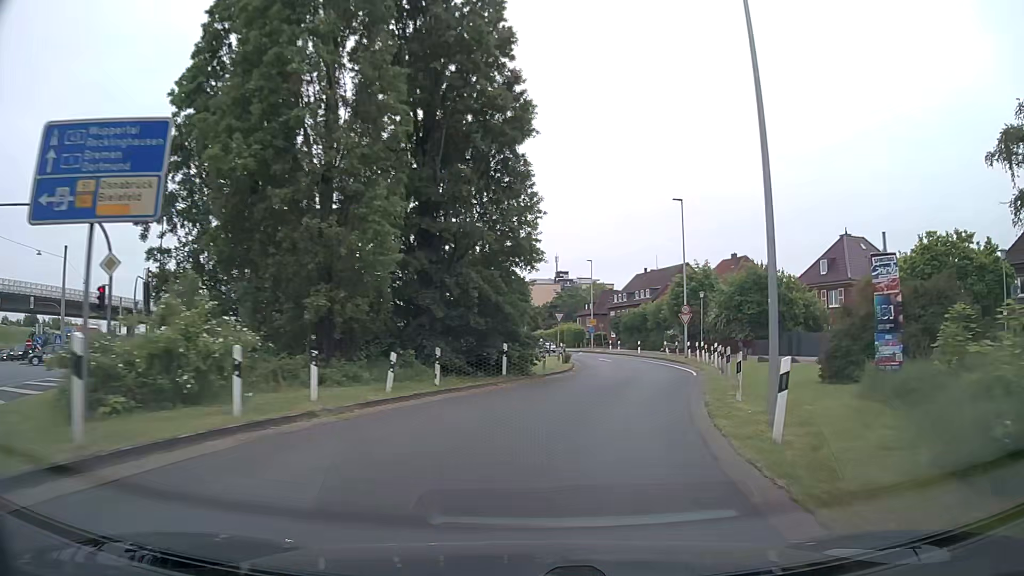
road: secondary_link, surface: asphalt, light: Day
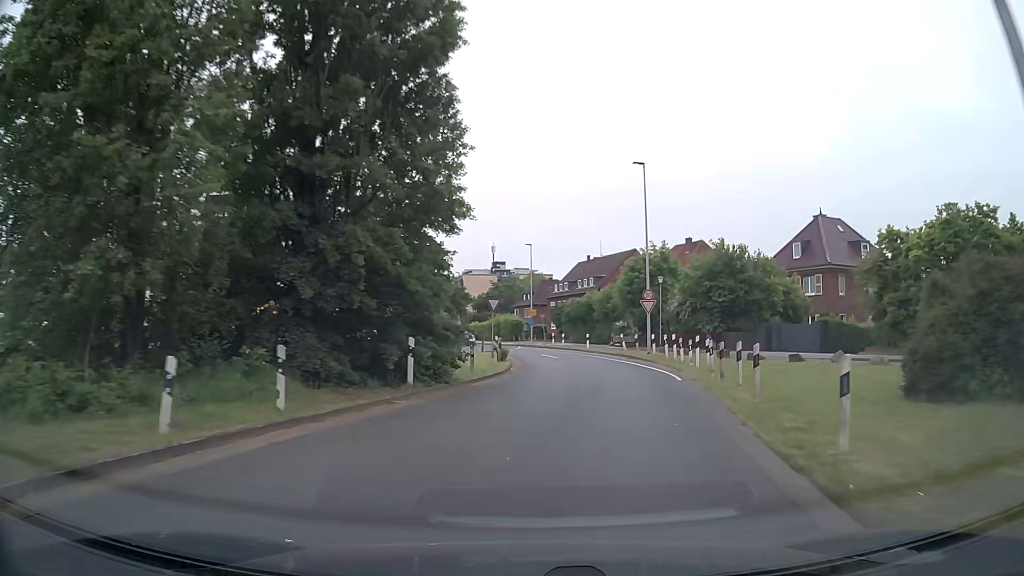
(+0.4, +7.8) m; +6°
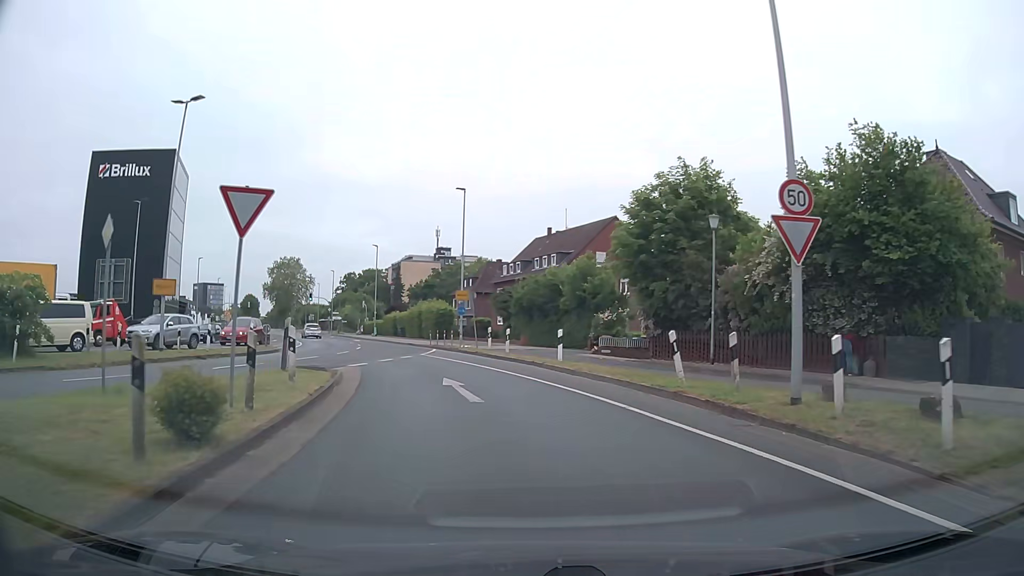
(+1.9, +25.3) m; +5°
